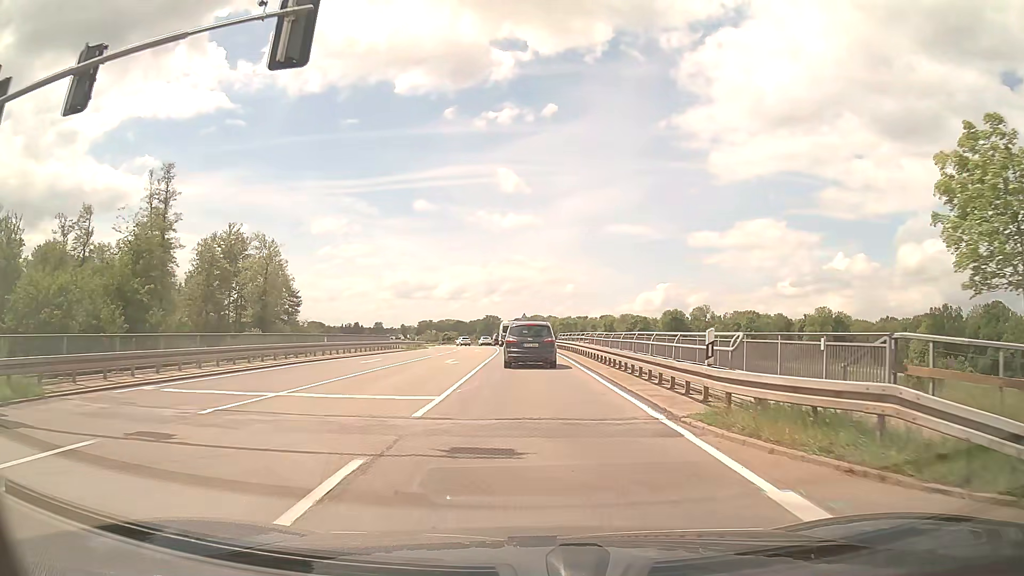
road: secondary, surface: asphalt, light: Day
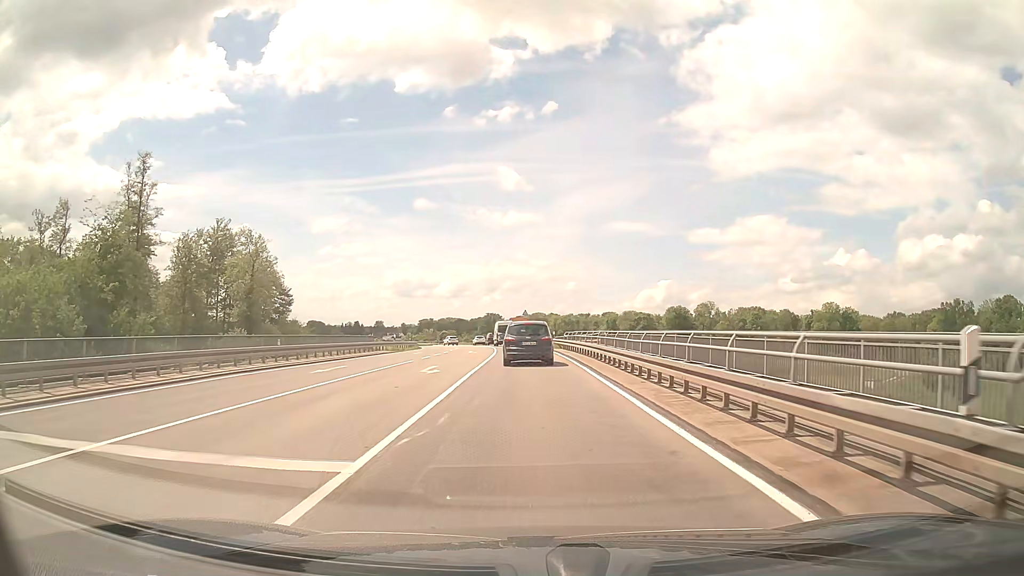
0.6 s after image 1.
(+0.1, +6.7) m; +1°
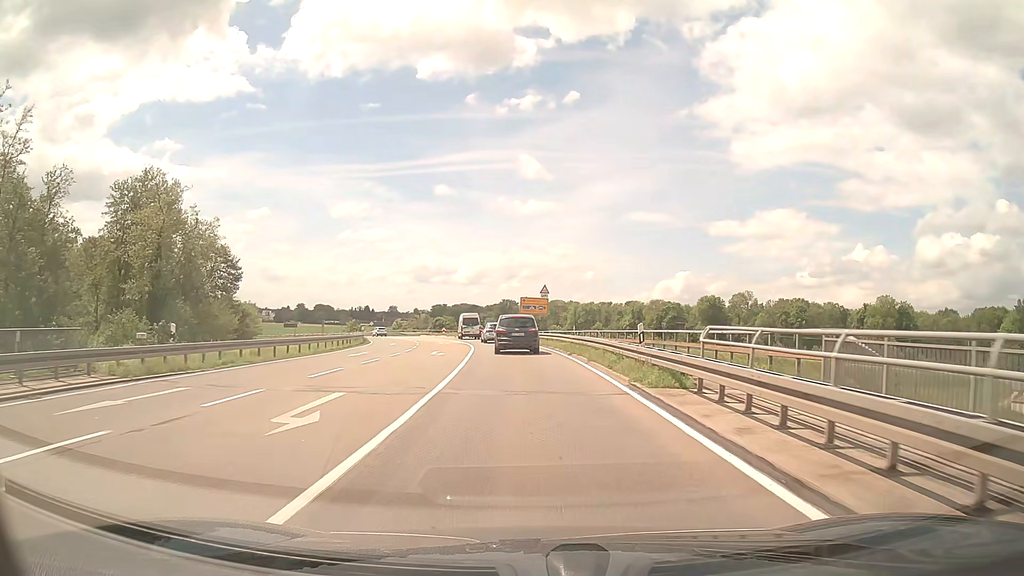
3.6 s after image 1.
(-0.5, +36.0) m; -2°
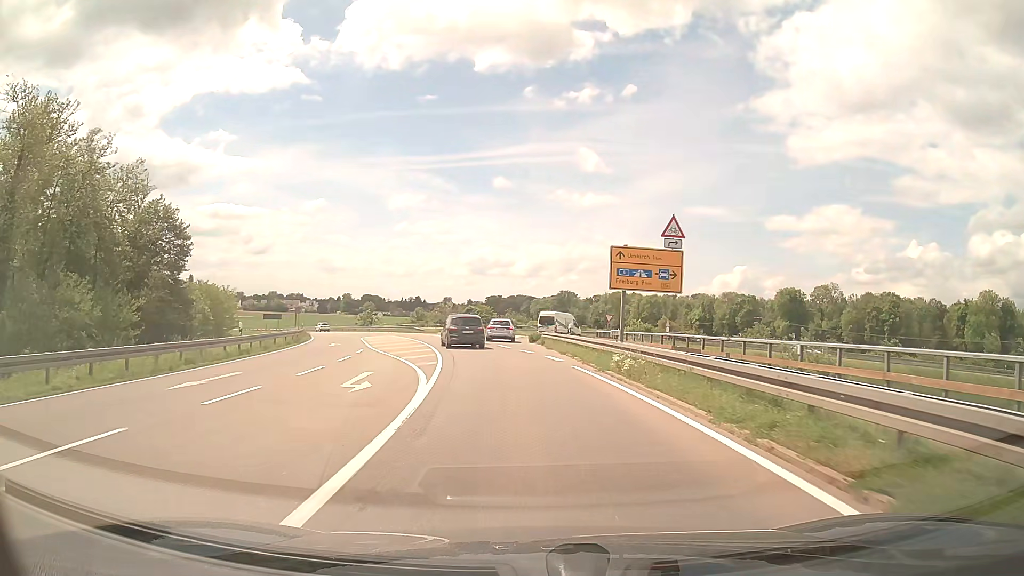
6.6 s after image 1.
(-1.3, +36.3) m; -5°
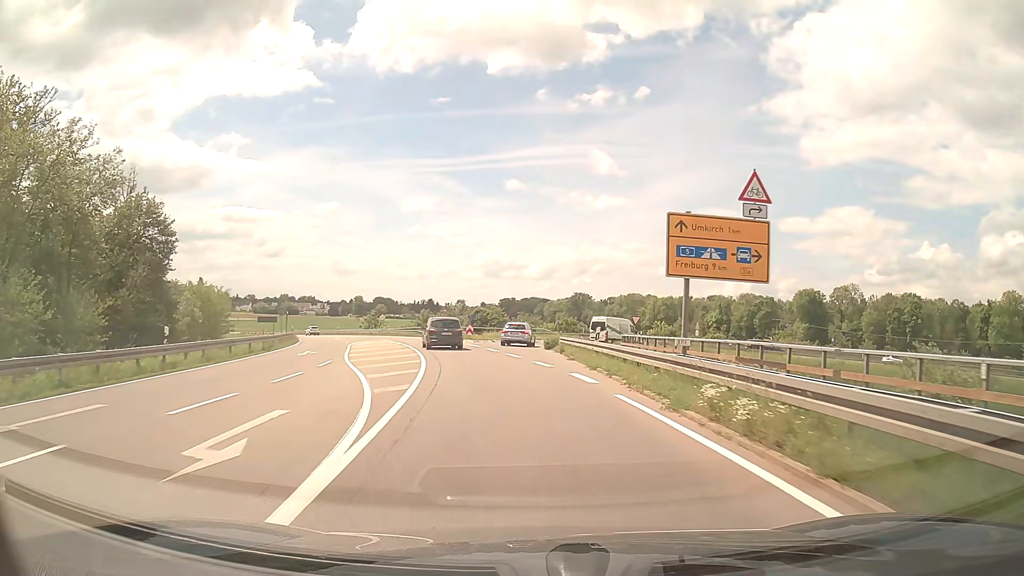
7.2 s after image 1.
(-0.1, +7.2) m; -1°
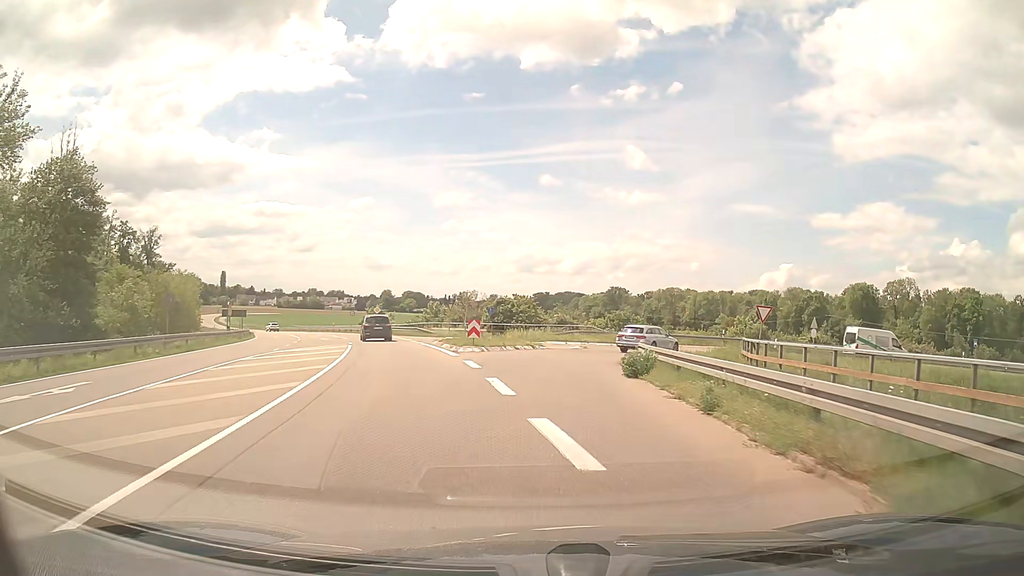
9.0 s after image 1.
(-0.7, +20.9) m; -3°
(0, +10) (+1, +20) (+3, +30) (+8, +38) (+16, +44) (+26, +47) (+35, +47) (+45, +45) (+55, +42) (+64, +37) m
